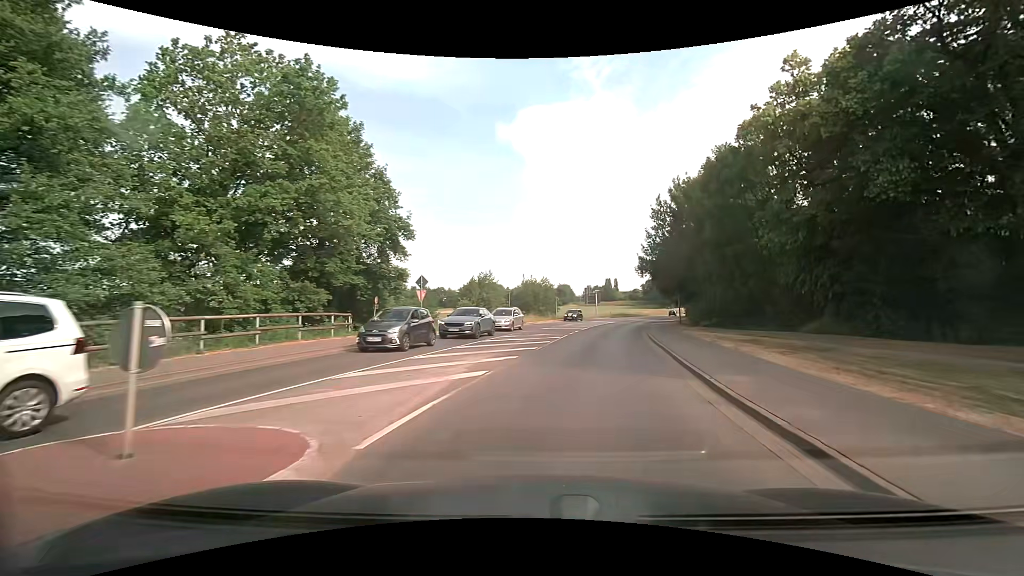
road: secondary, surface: asphalt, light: Day
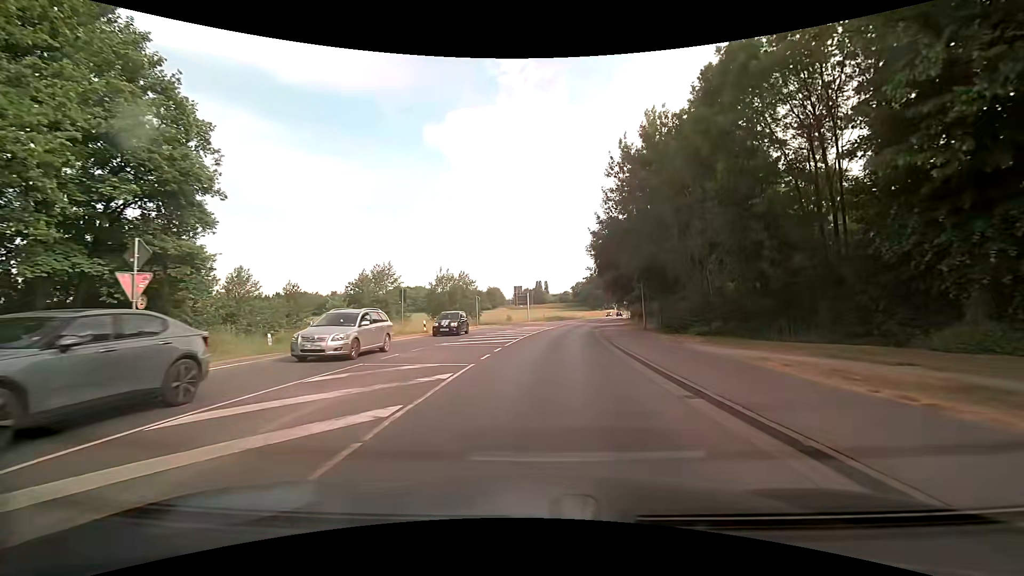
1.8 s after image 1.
(+1.5, +15.4) m; +8°
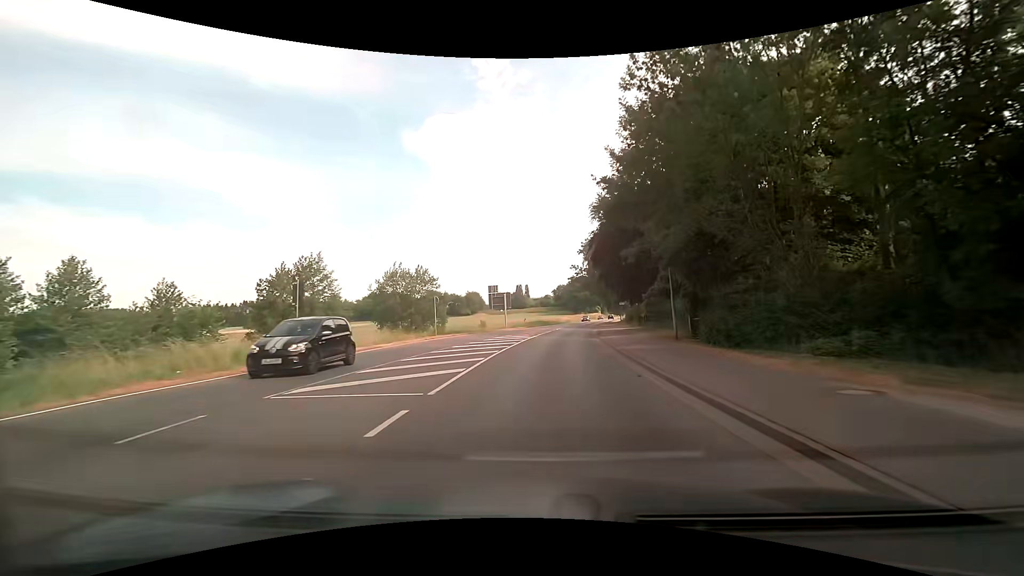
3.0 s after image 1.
(+0.3, +12.0) m; +2°
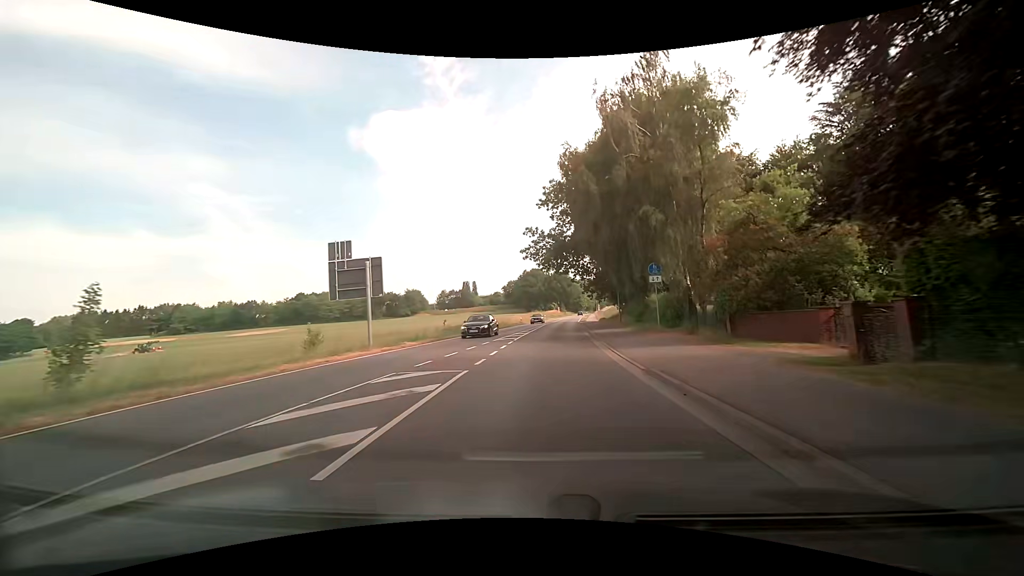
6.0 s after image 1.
(+2.2, +36.2) m; +6°
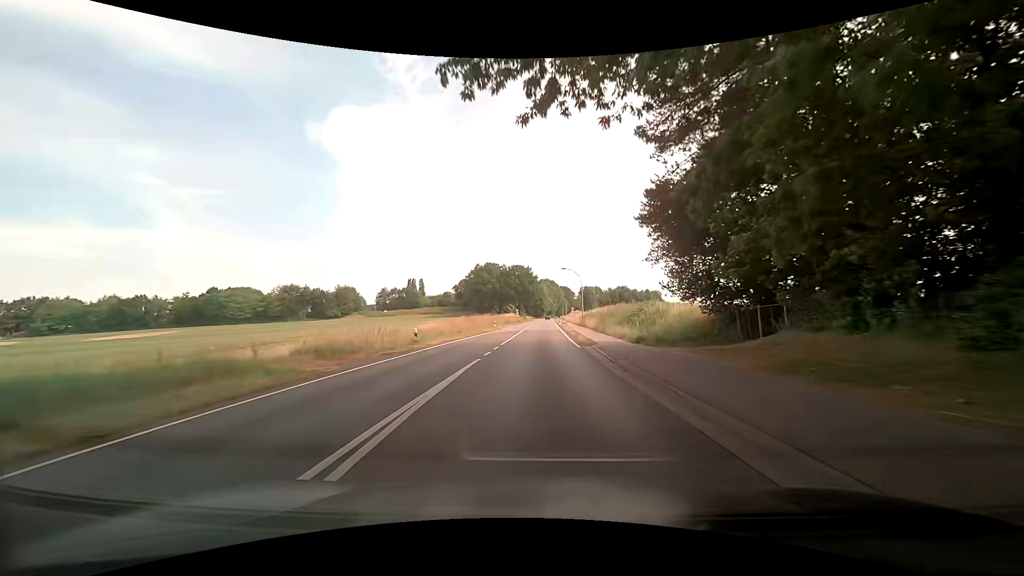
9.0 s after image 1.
(+2.0, +44.7) m; +5°
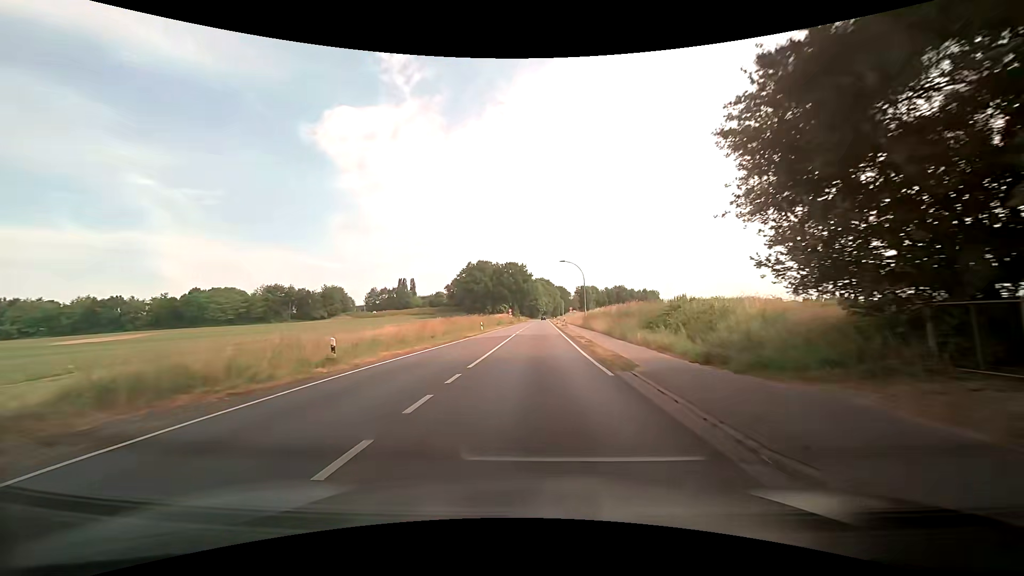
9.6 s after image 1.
(+0.1, +9.9) m; 0°
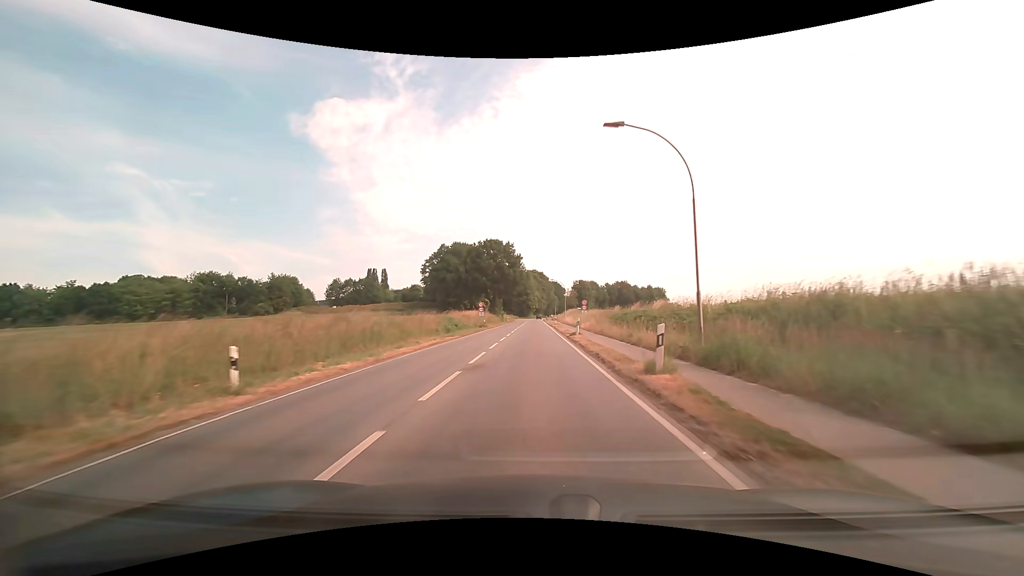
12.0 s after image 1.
(+1.0, +42.3) m; +2°
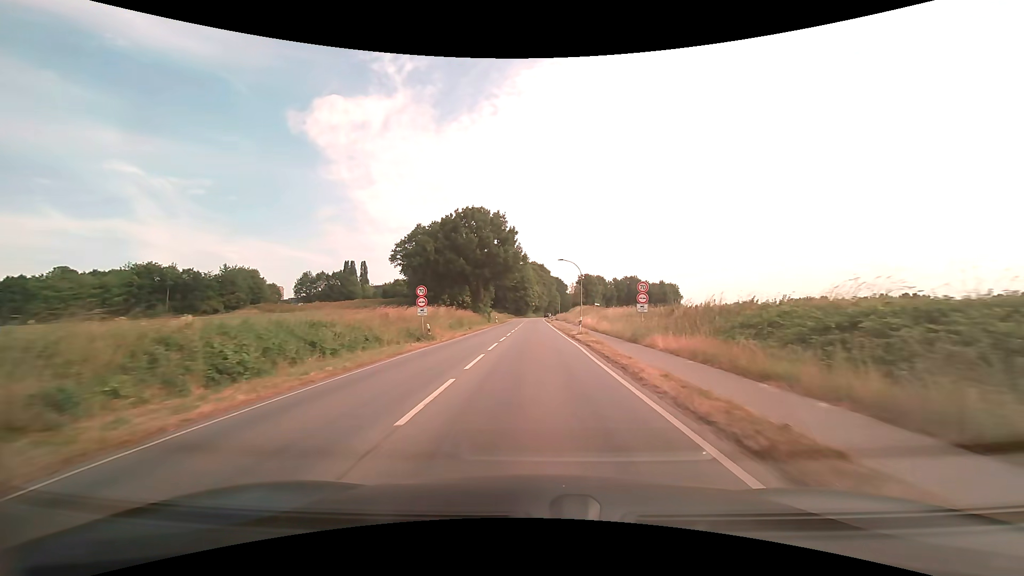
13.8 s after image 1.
(0.0, +31.7) m; 0°
